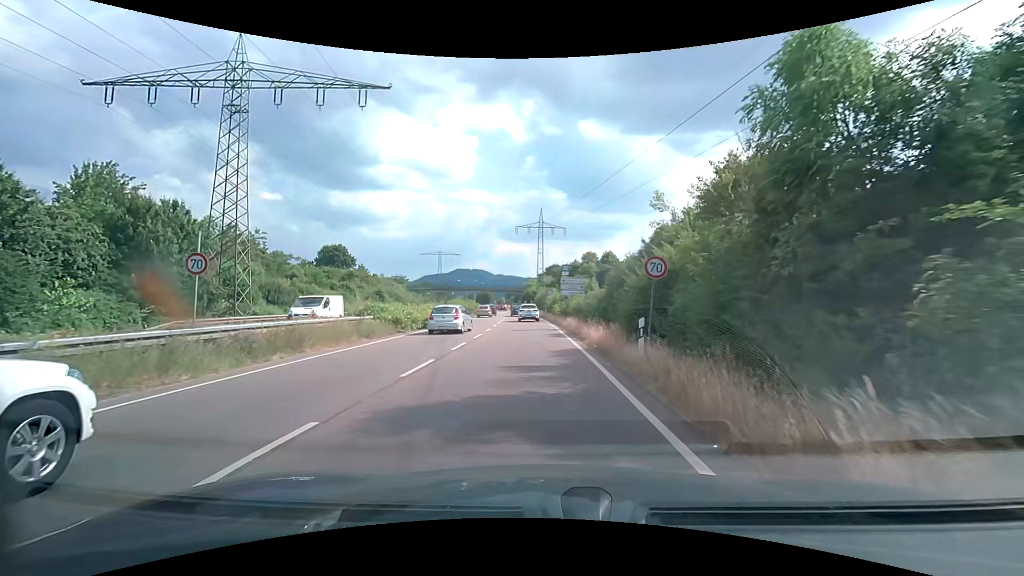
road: trunk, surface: asphalt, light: Day
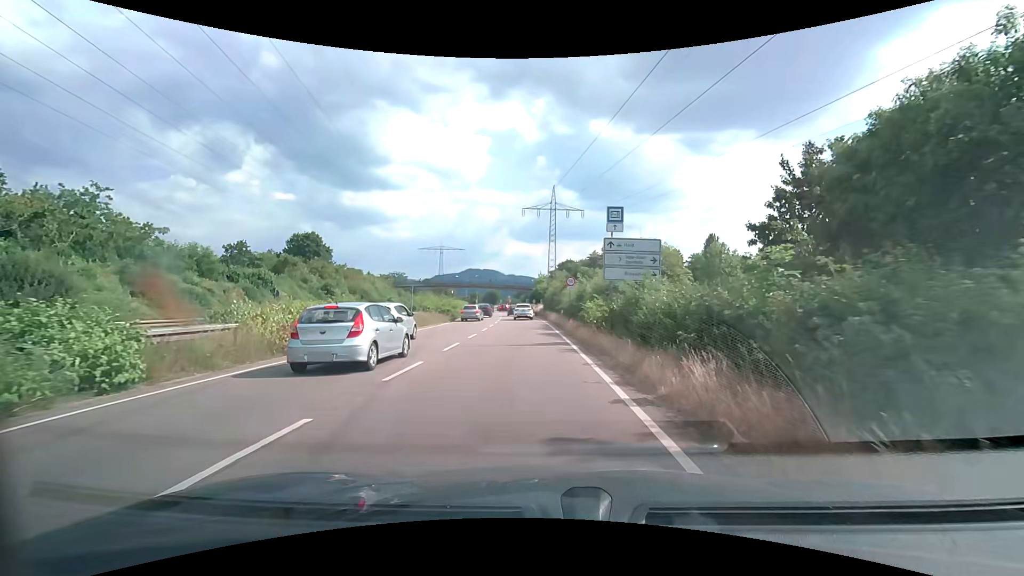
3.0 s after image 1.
(-0.3, +24.7) m; -1°
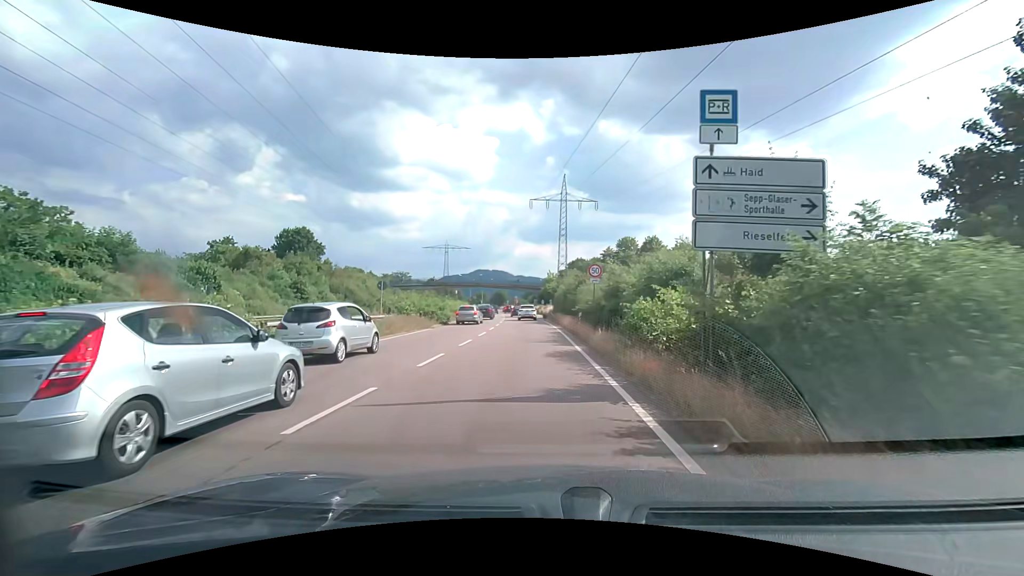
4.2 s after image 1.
(-0.1, +9.8) m; -1°
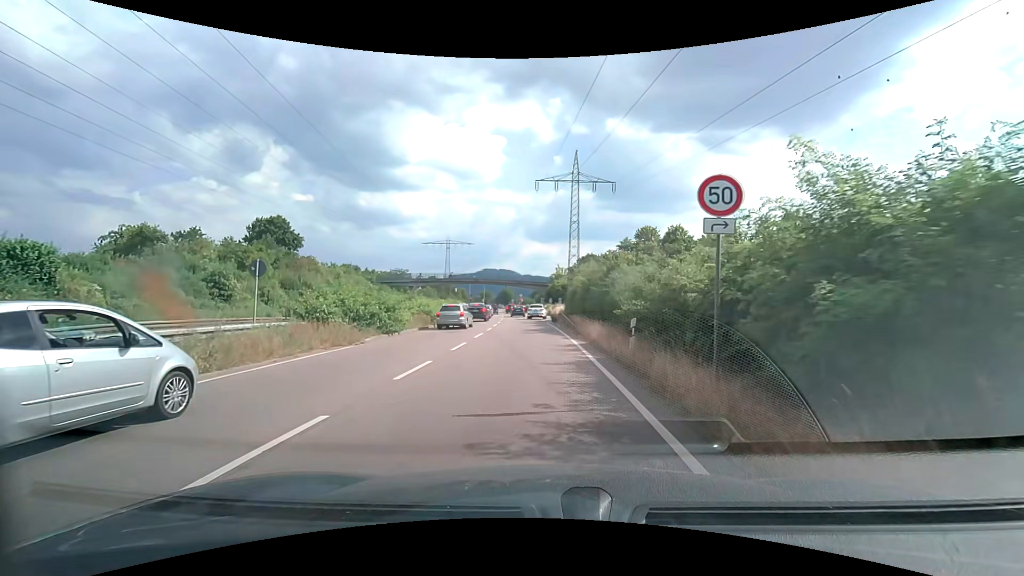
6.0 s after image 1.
(-0.1, +14.1) m; -1°
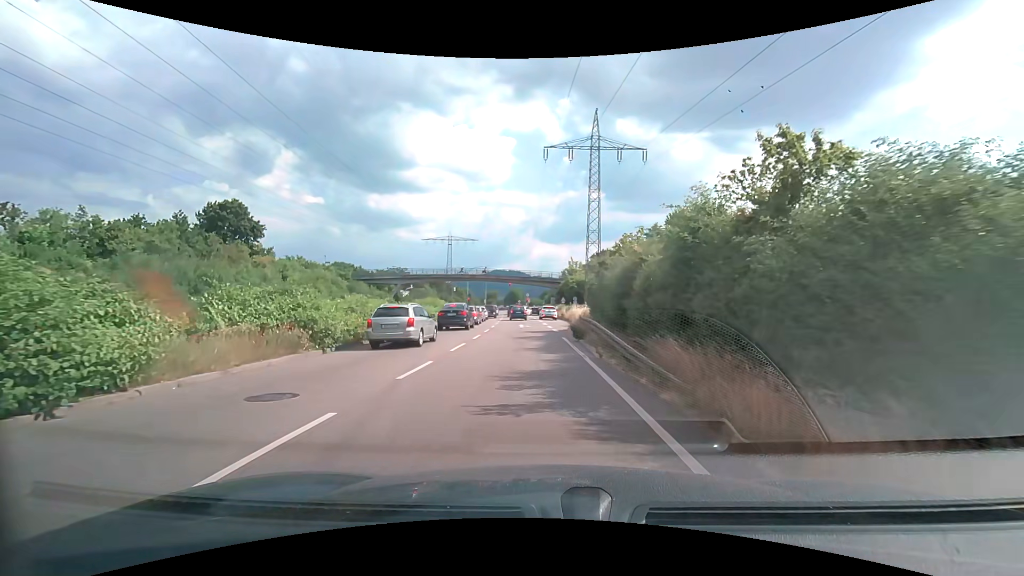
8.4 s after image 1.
(-0.2, +17.9) m; -1°
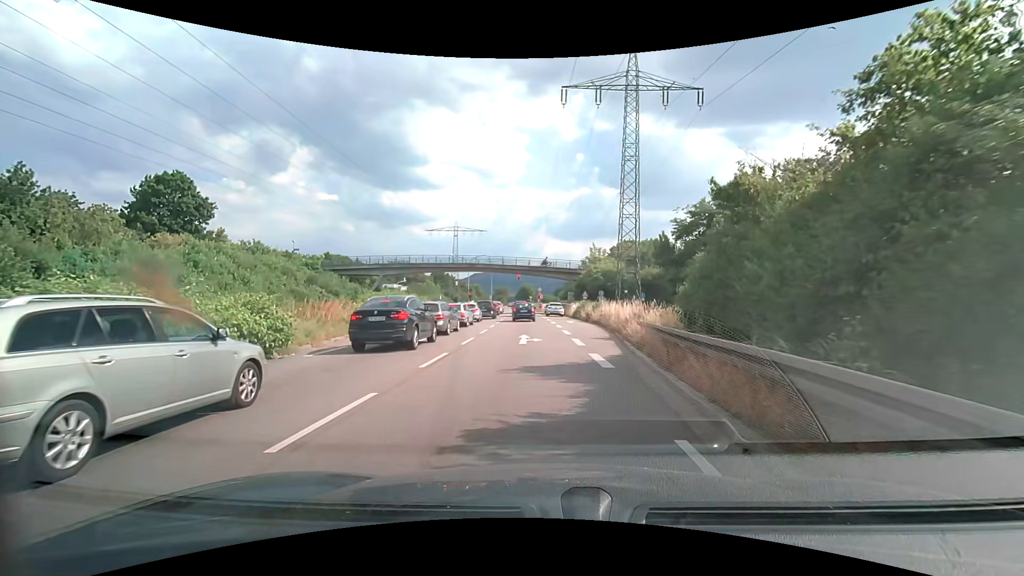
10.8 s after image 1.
(-0.4, +16.8) m; -2°
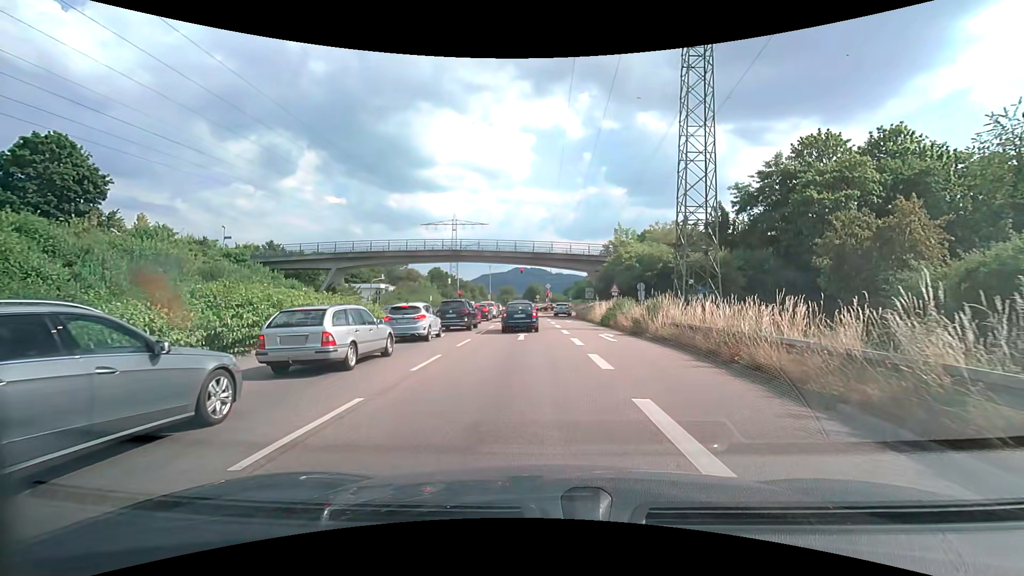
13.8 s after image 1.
(-0.1, +18.3) m; 0°
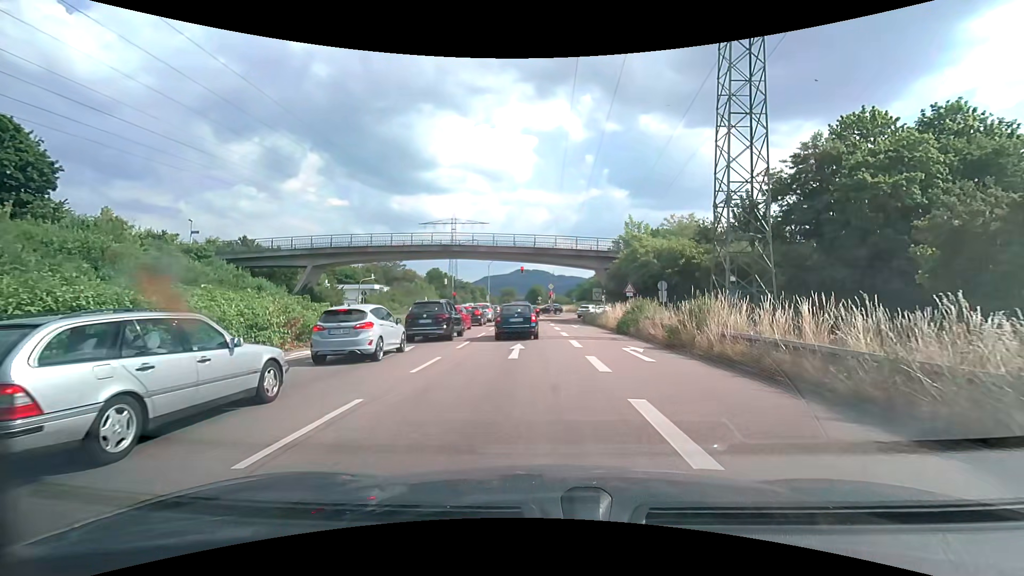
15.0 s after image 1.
(-0.1, +5.8) m; -2°
(0, +10) (0, +20) (0, +30) (0, +40) (-1, +50) (-1, +60) (-1, +70) (-1, +80) (-1, +90) (-2, +100) m
